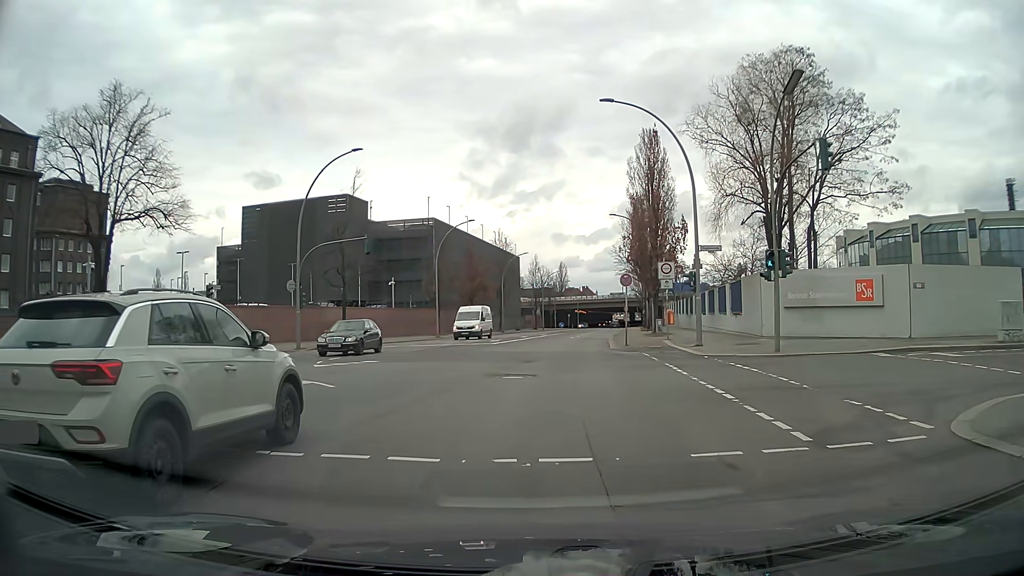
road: secondary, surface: asphalt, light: Day
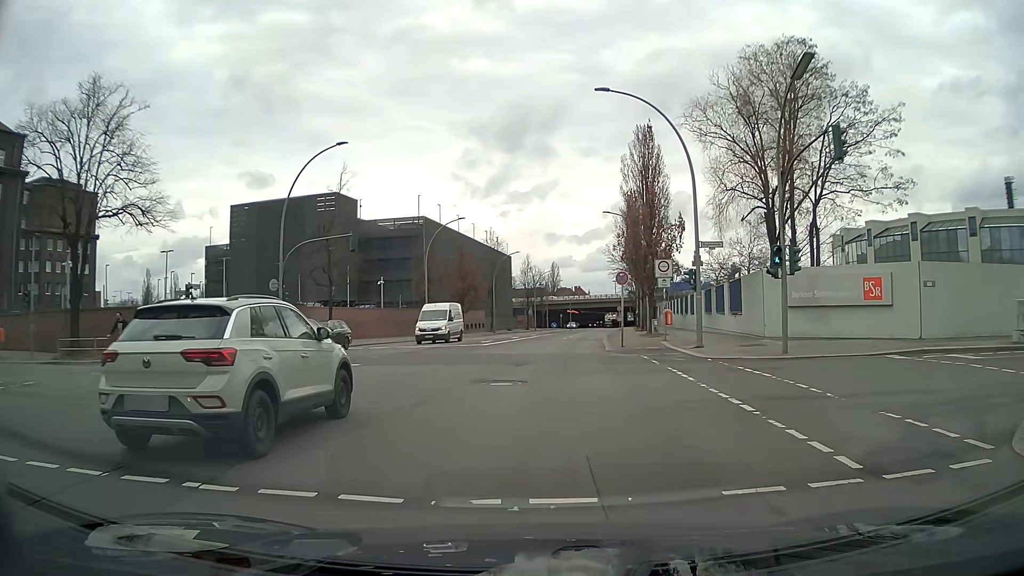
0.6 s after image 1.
(0.0, +1.4) m; +2°
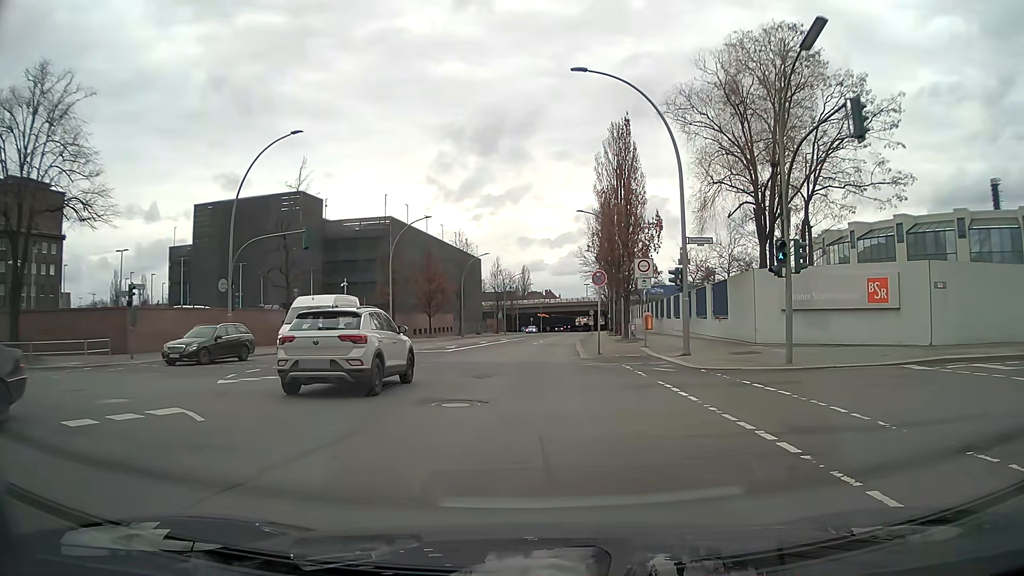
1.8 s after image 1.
(+0.1, +2.7) m; +1°
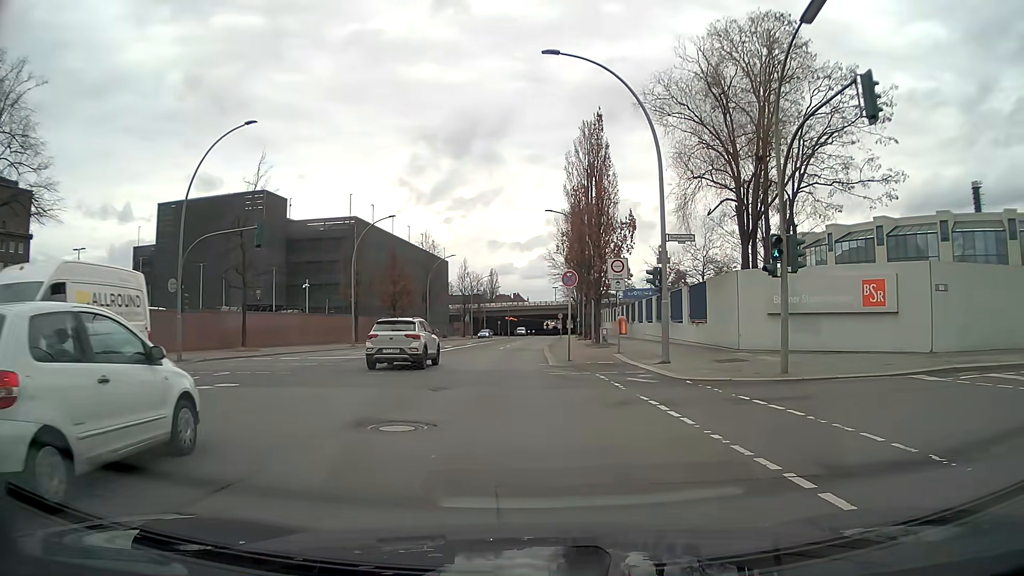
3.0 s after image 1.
(+0.1, +1.9) m; +5°
